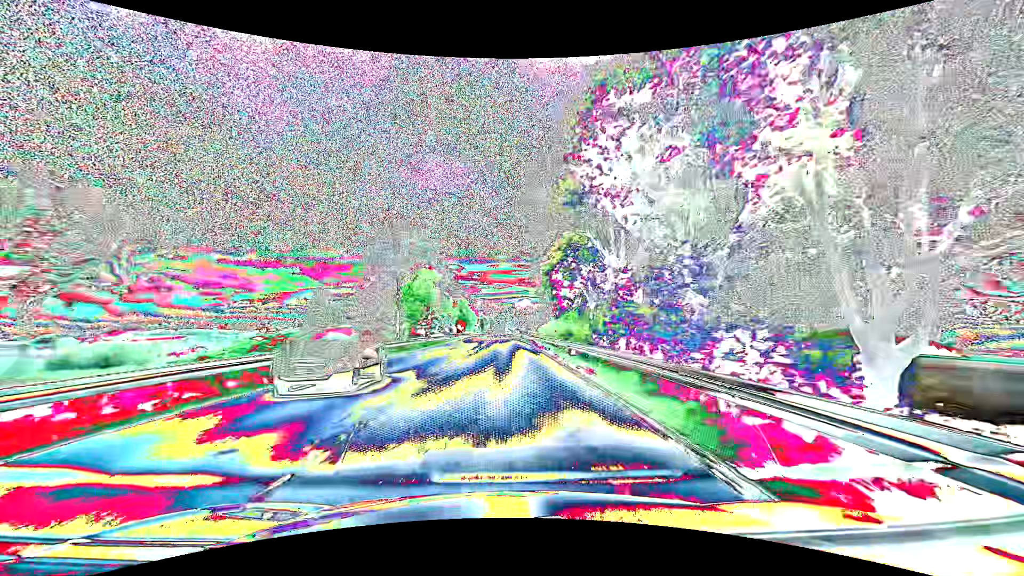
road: primary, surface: asphalt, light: Day
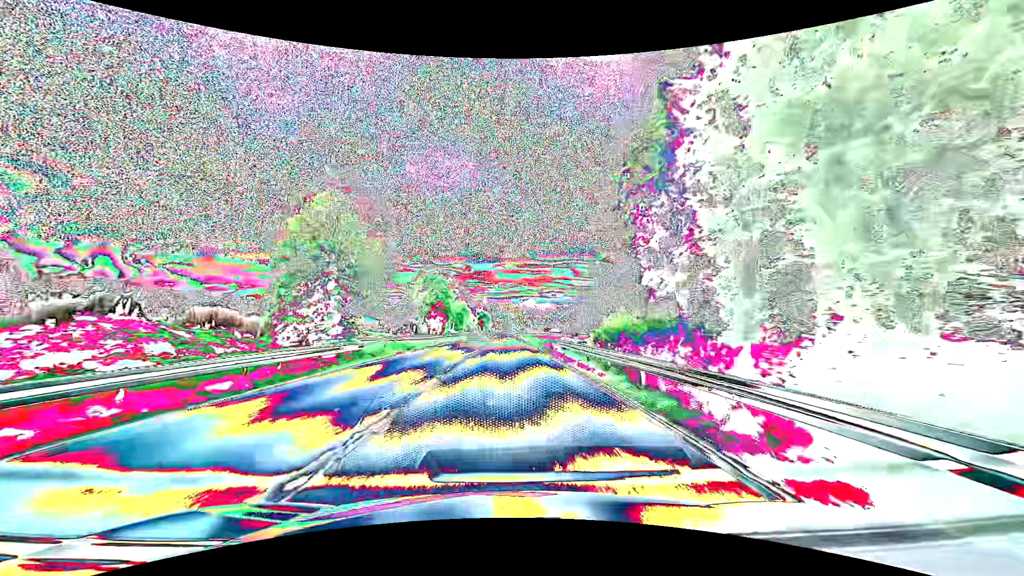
(-0.3, +47.5) m; -1°
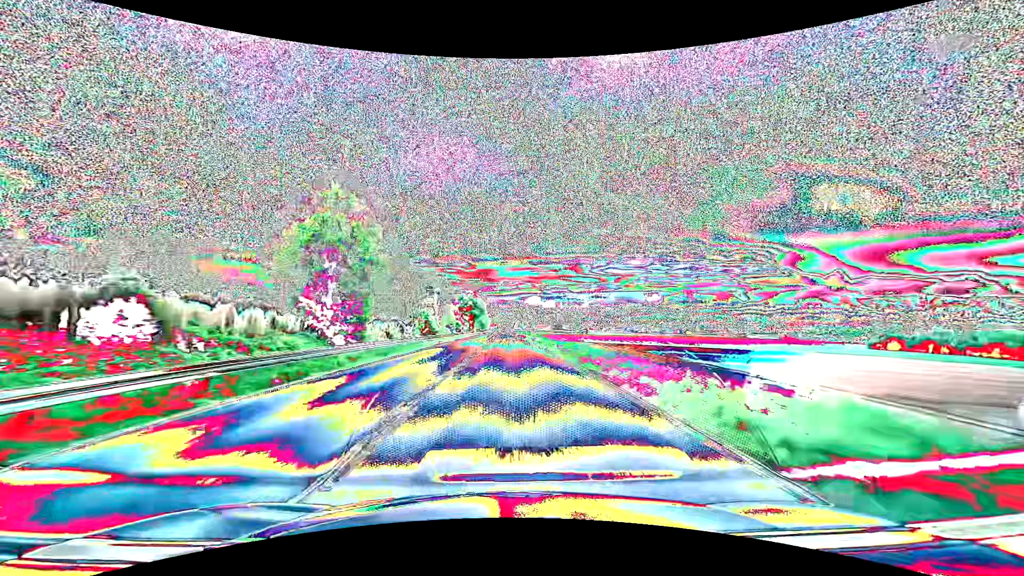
(-0.4, +79.3) m; 0°
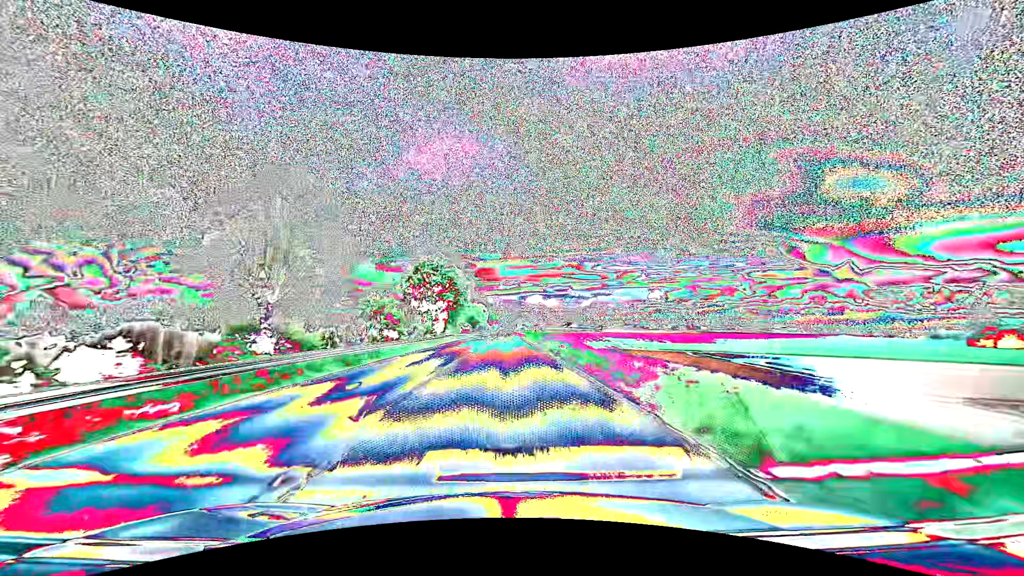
(0.0, +63.4) m; 0°
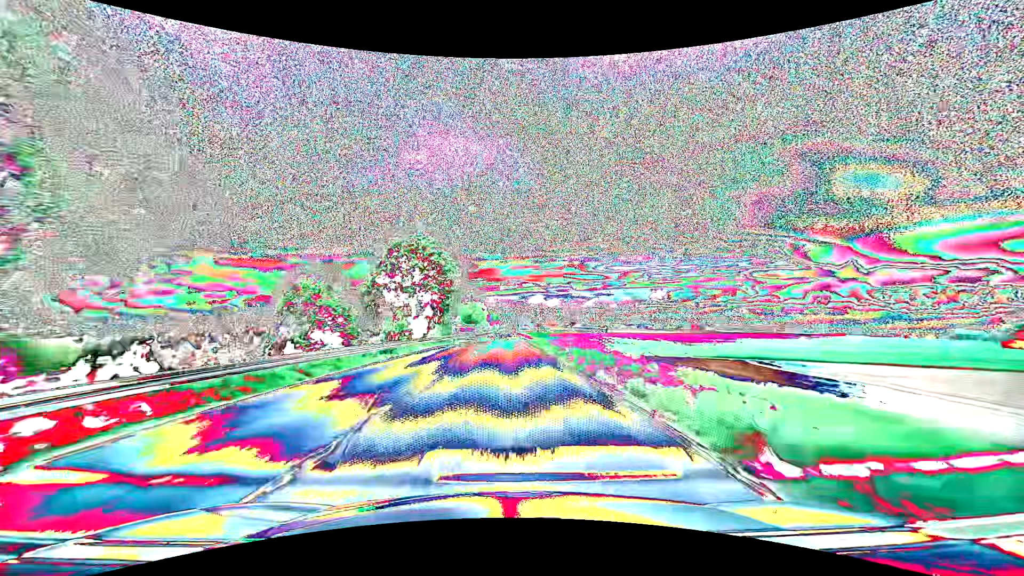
(0.0, +15.9) m; 0°
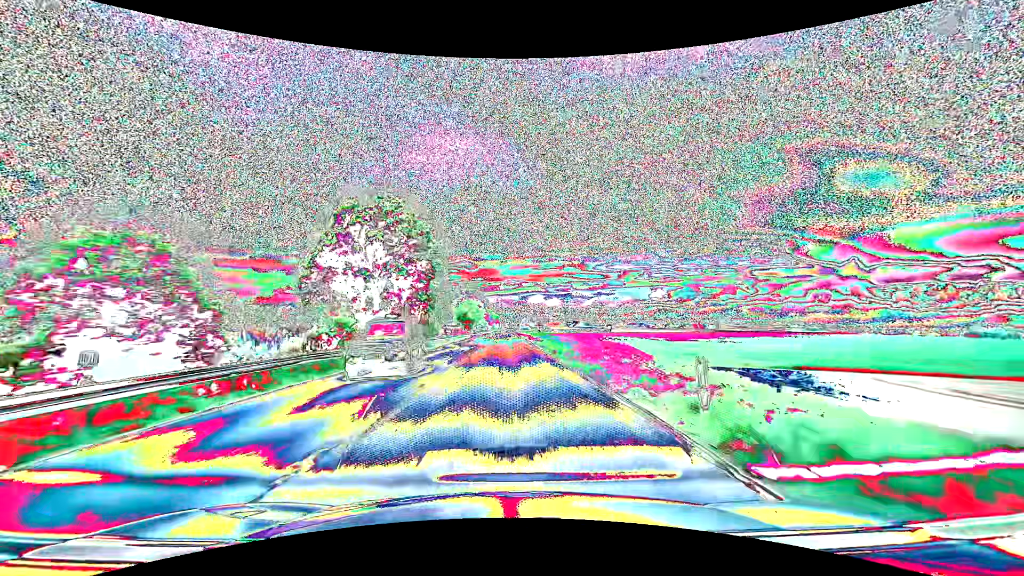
(0.0, +15.9) m; 0°
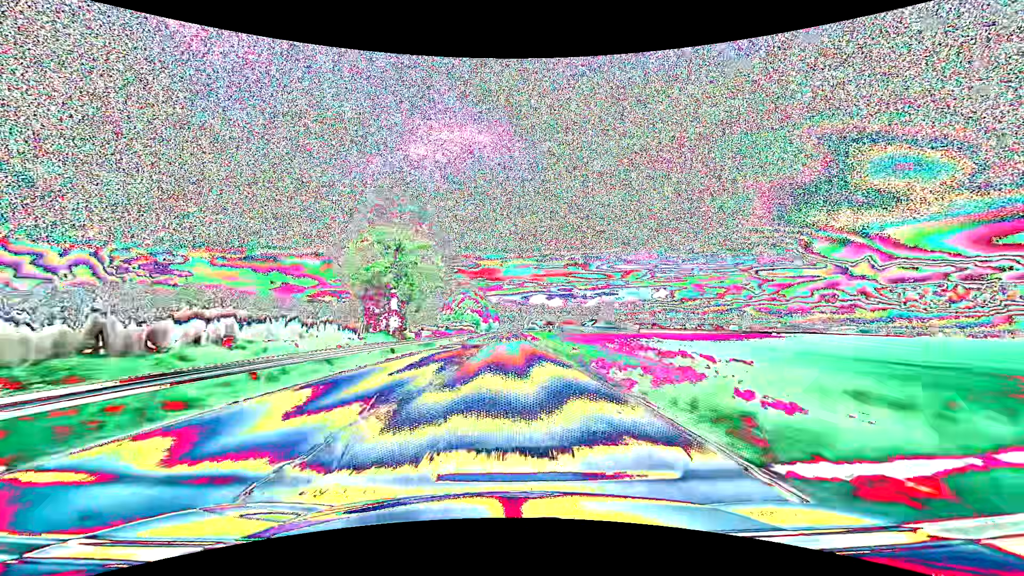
(-0.2, +79.3) m; 0°
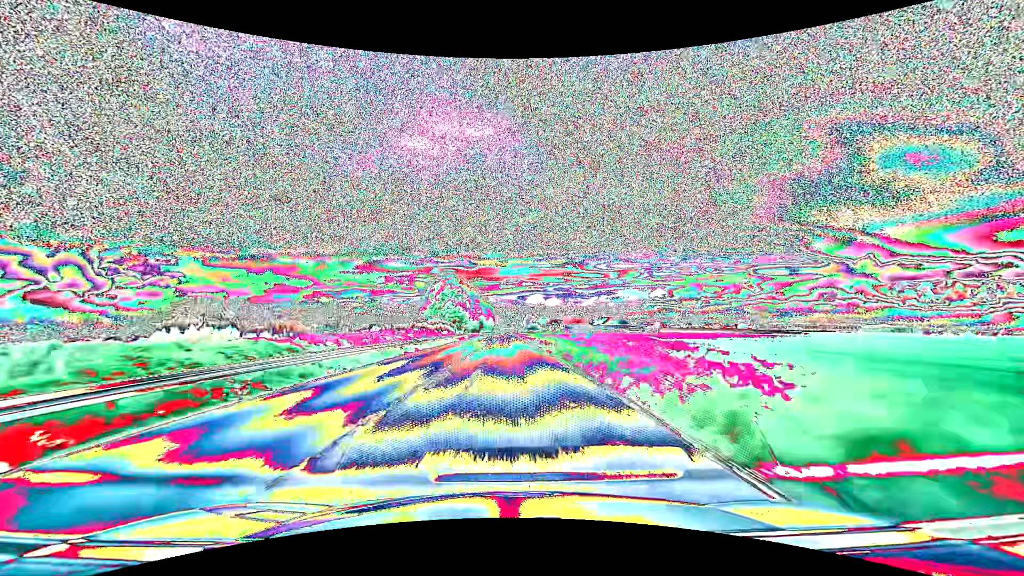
(+0.2, +47.6) m; 0°
(0, +10) (0, +20) (0, +30) (0, +40) (0, +50) (0, +60) (0, +70) (0, +80) (0, +90) (0, +100) m
